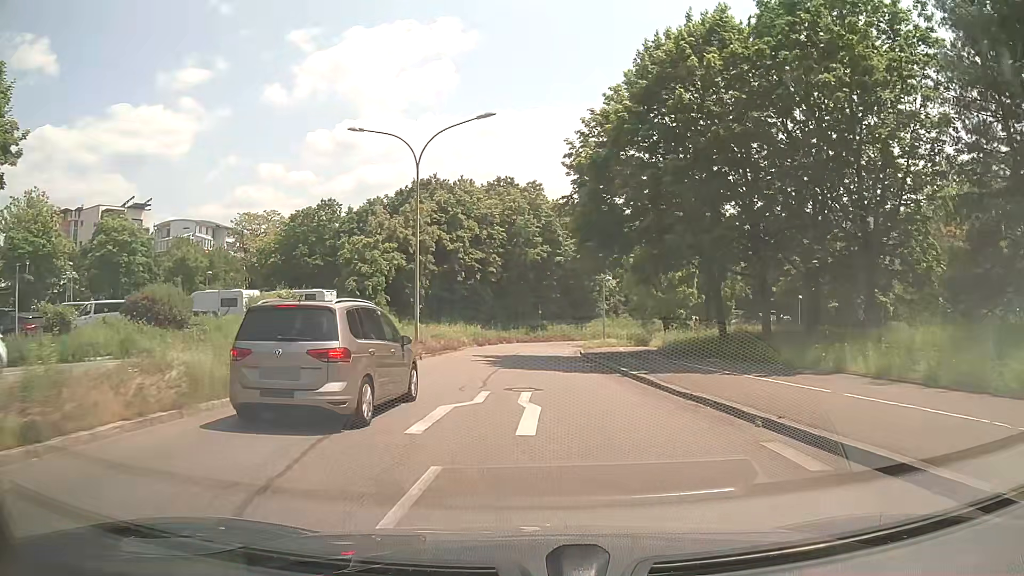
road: trunk_link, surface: asphalt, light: Day
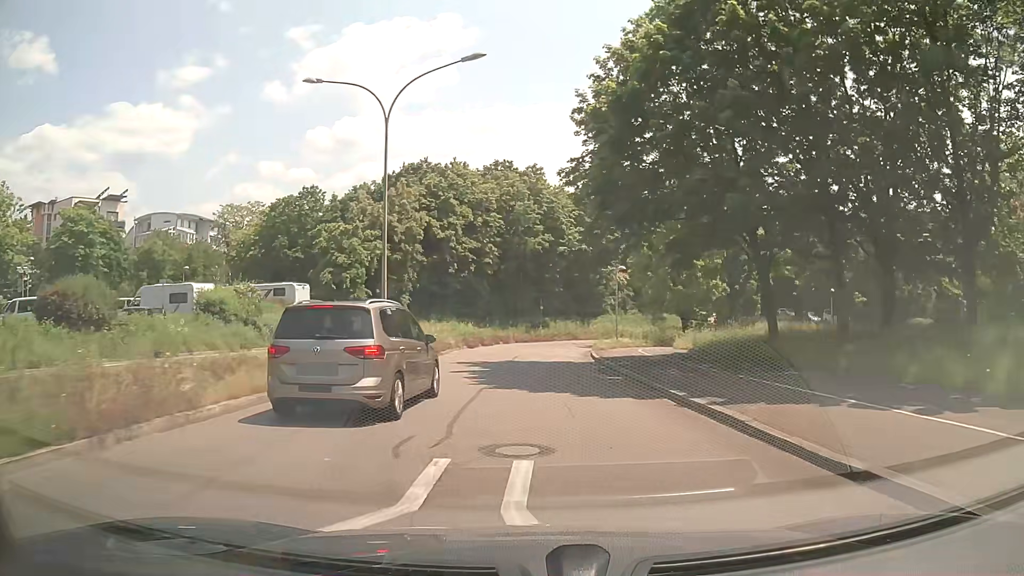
(0.0, +6.4) m; 0°
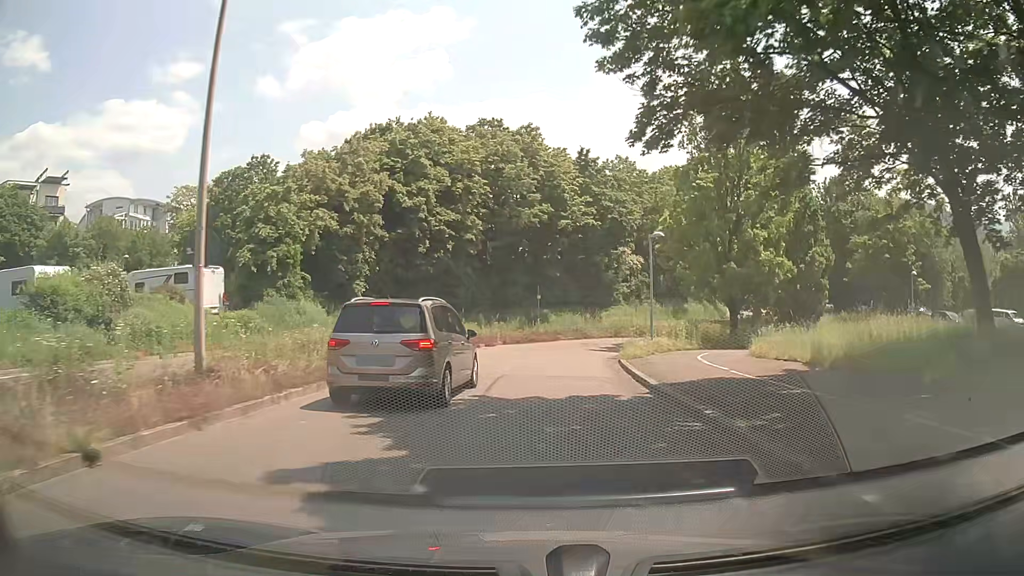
(0.0, +12.6) m; 0°
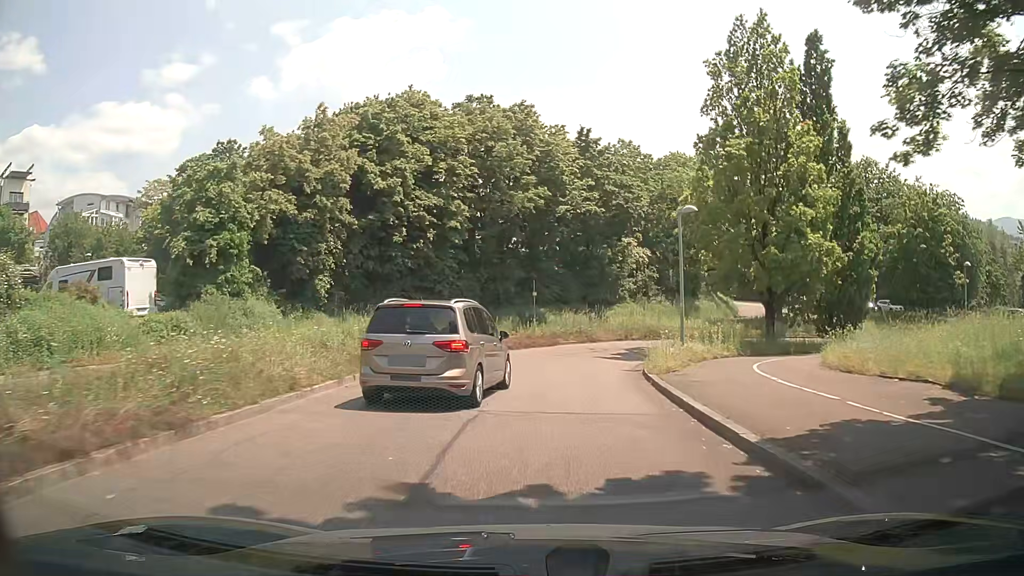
(+0.1, +6.2) m; +1°
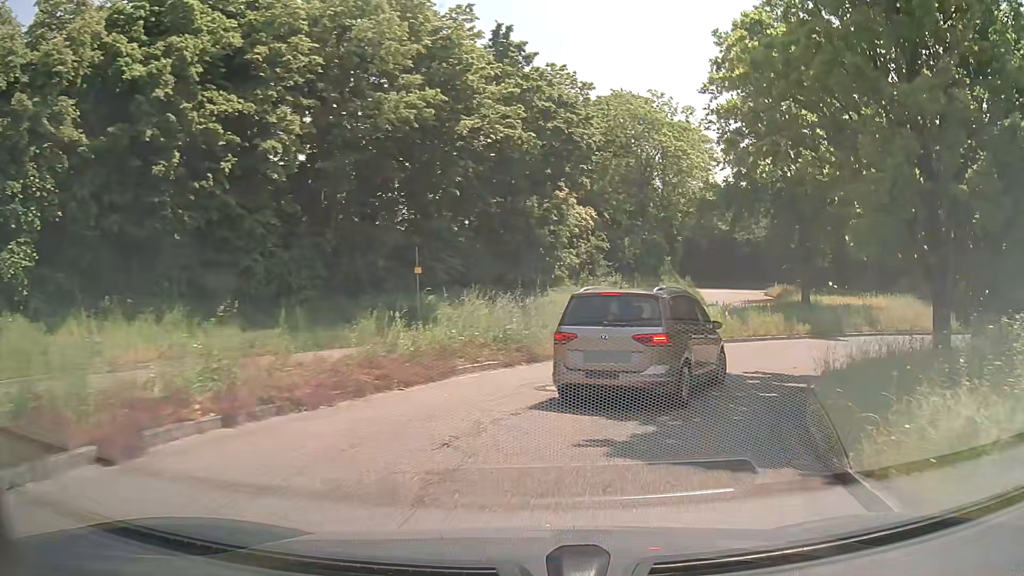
(+0.6, +17.5) m; +8°
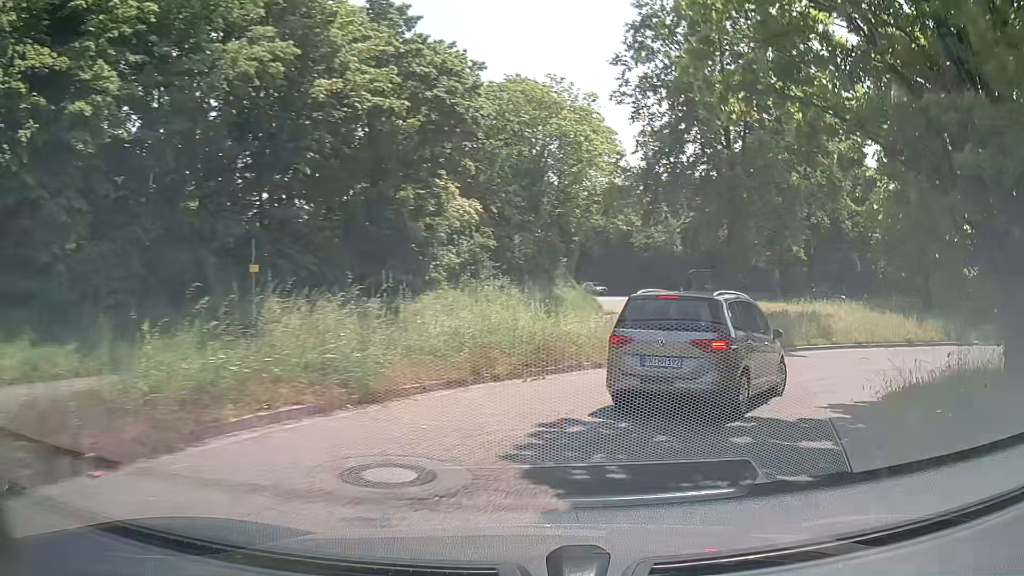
(+0.4, +5.3) m; +10°
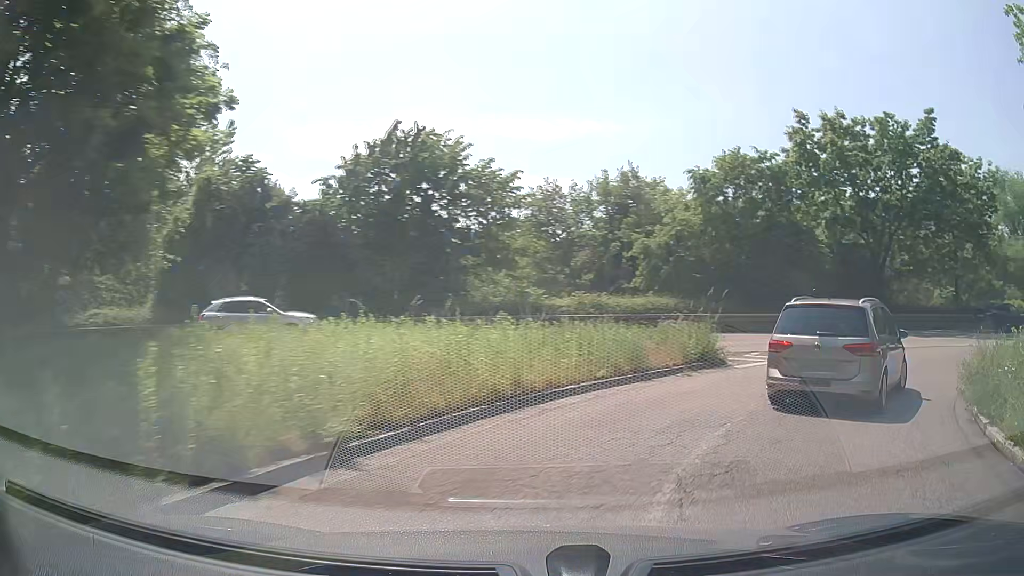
(+13.3, +18.6) m; +76°
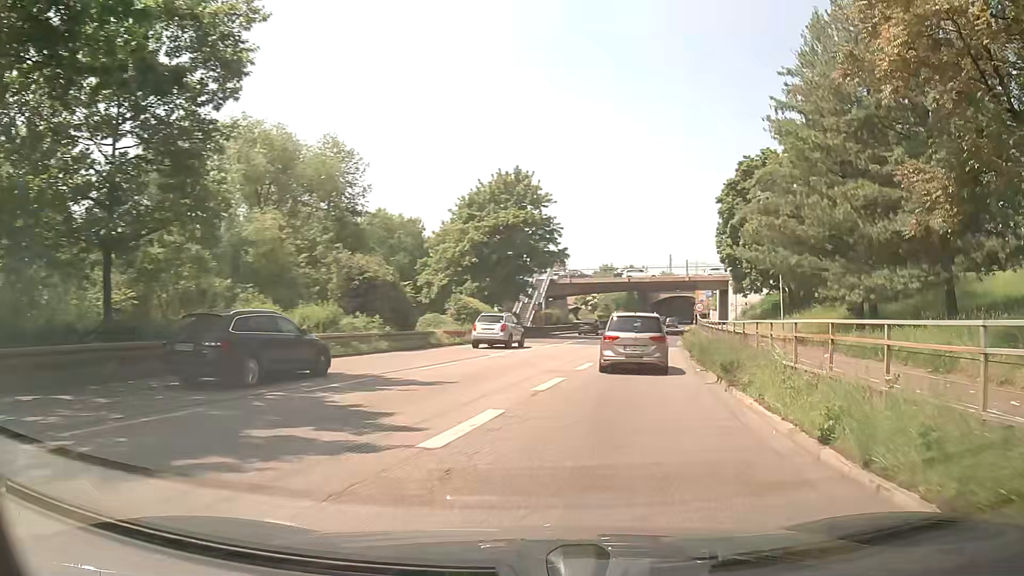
(+14.8, +20.0) m; +66°
(+1, +10) (+3, +20) (+5, +30) (+7, +39) (+9, +49) (+11, +59) (+13, +69) (+15, +79) (+16, +88) (+19, +98) m
